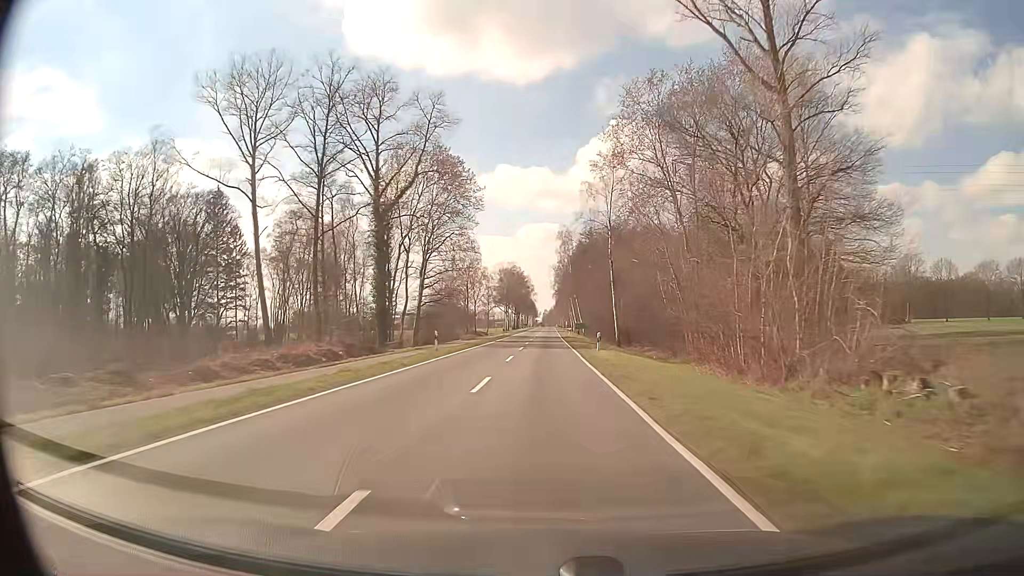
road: secondary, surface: asphalt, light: Day
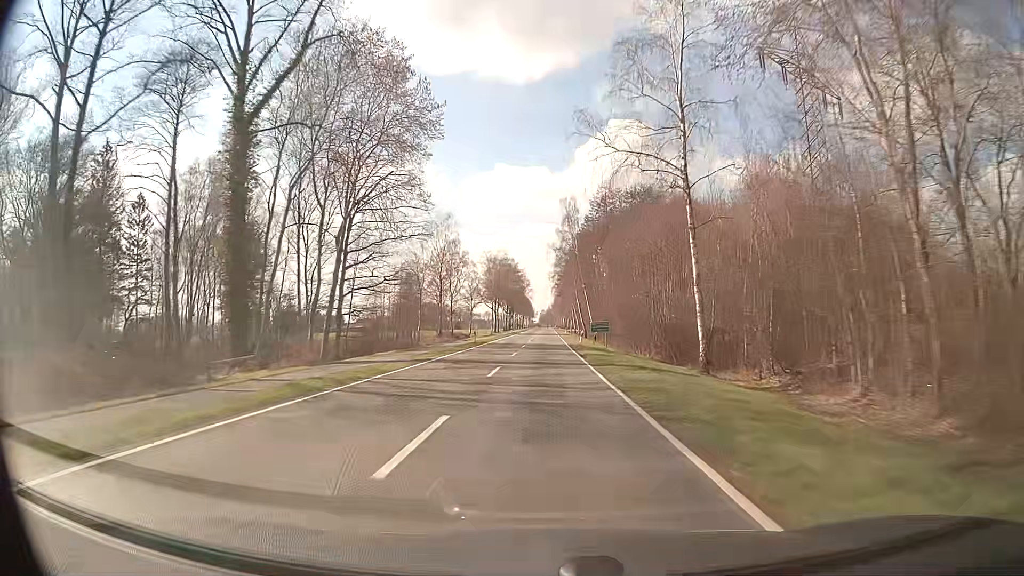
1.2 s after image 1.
(0.0, +31.7) m; 0°
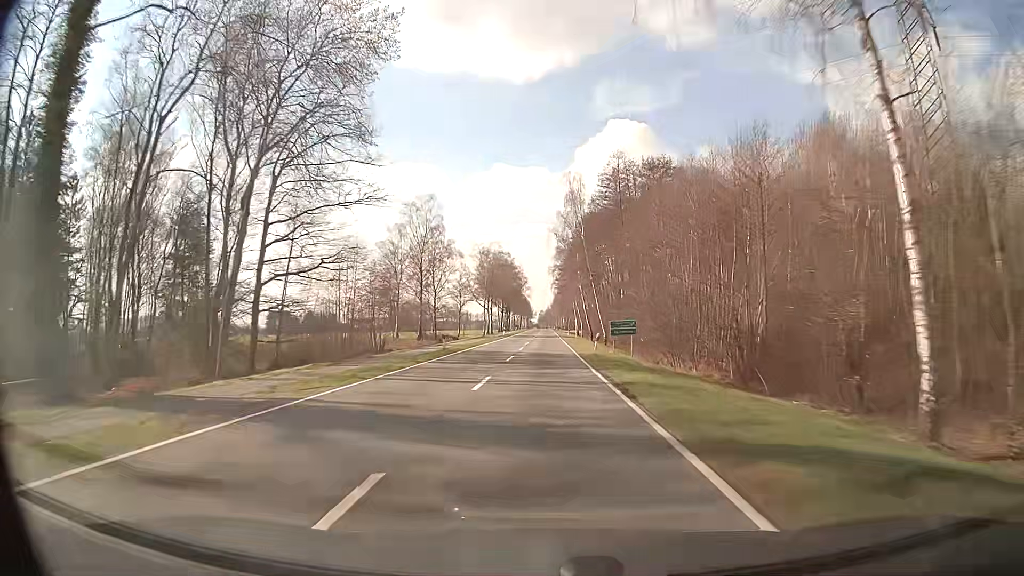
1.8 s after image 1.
(0.0, +15.8) m; 0°
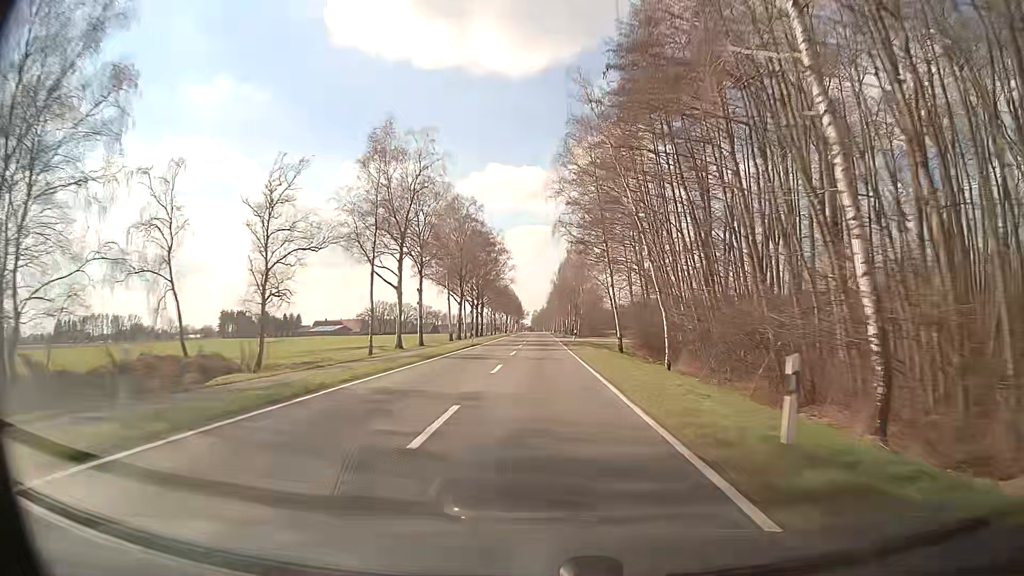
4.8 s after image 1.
(+0.7, +79.1) m; 0°
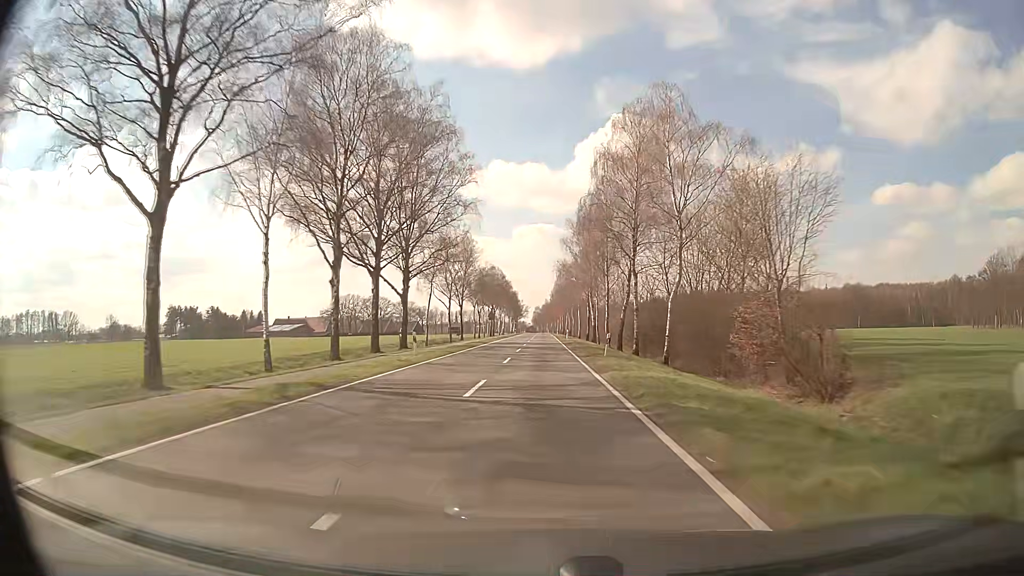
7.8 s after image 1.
(+0.2, +79.0) m; 0°
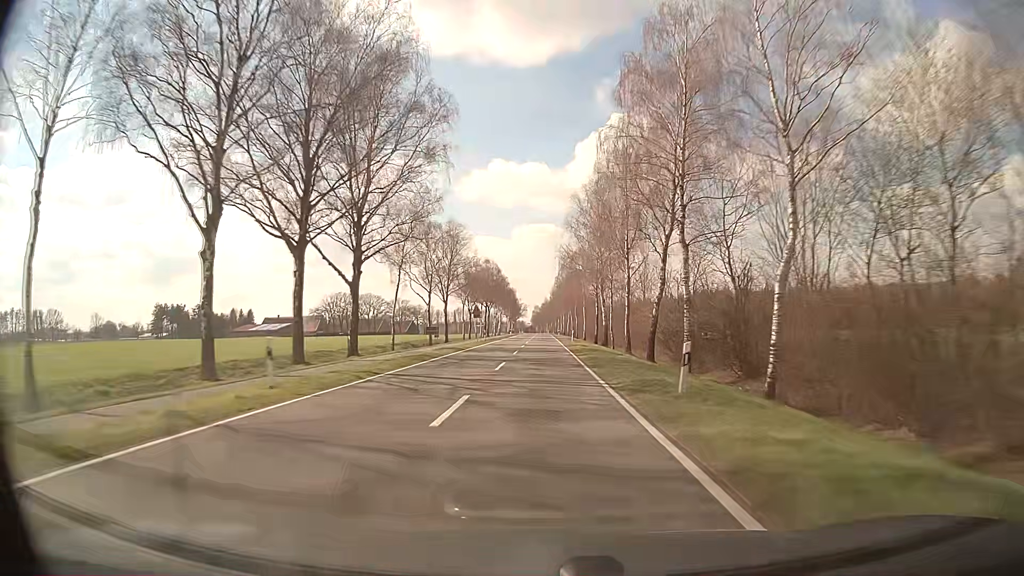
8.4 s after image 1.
(0.0, +15.8) m; 0°
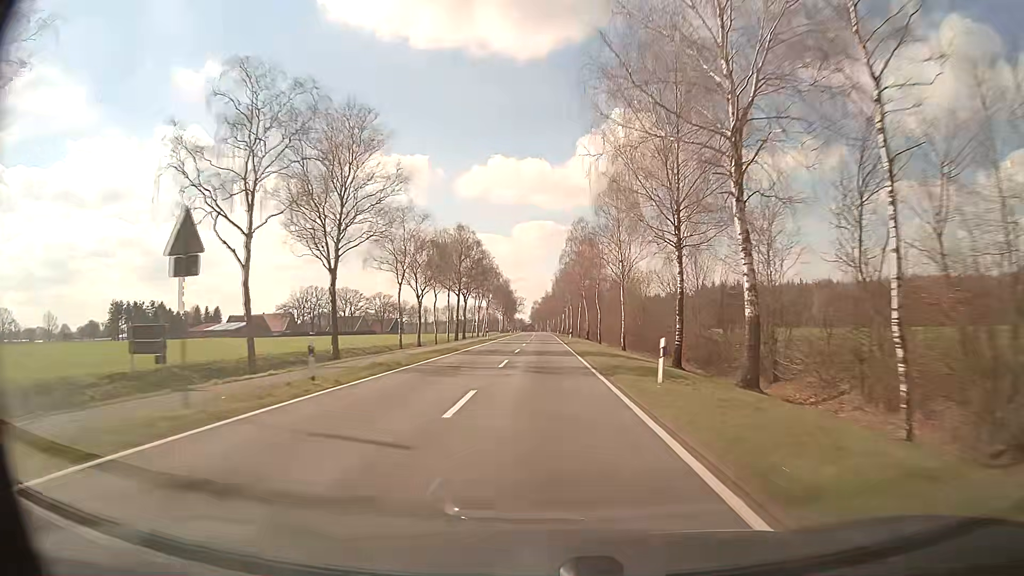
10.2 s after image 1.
(-0.1, +47.4) m; 0°
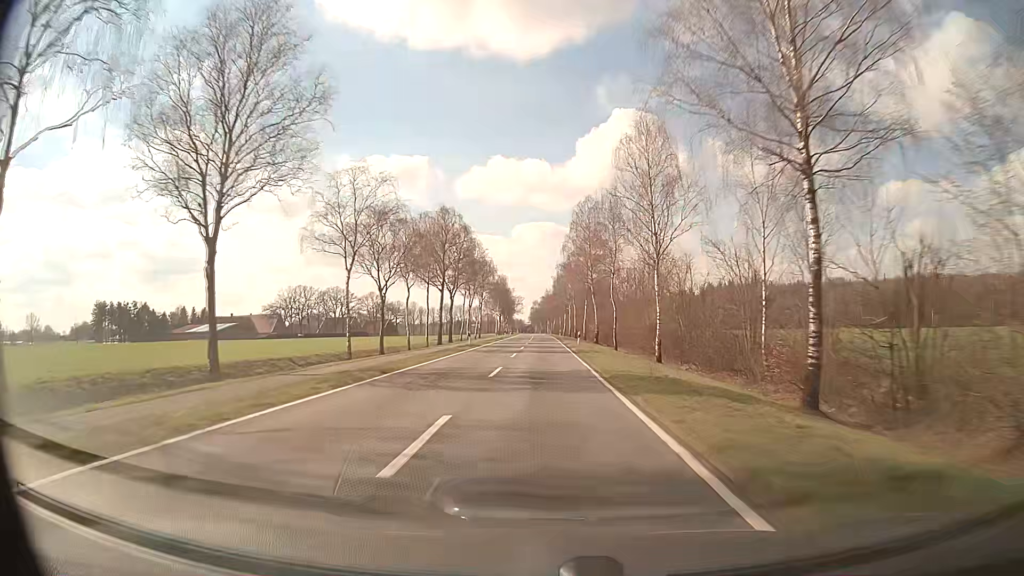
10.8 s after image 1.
(0.0, +15.8) m; 0°
(0, +10) (0, +20) (0, +30) (0, +40) (0, +50) (0, +60) (0, +70) (0, +80) (0, +90) (0, +100) m
